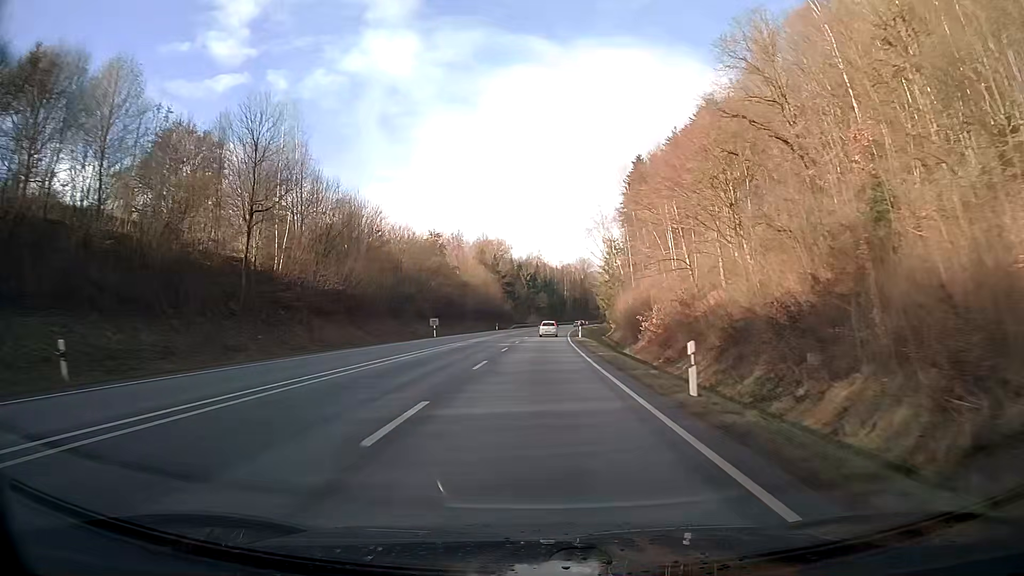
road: primary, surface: asphalt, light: Day
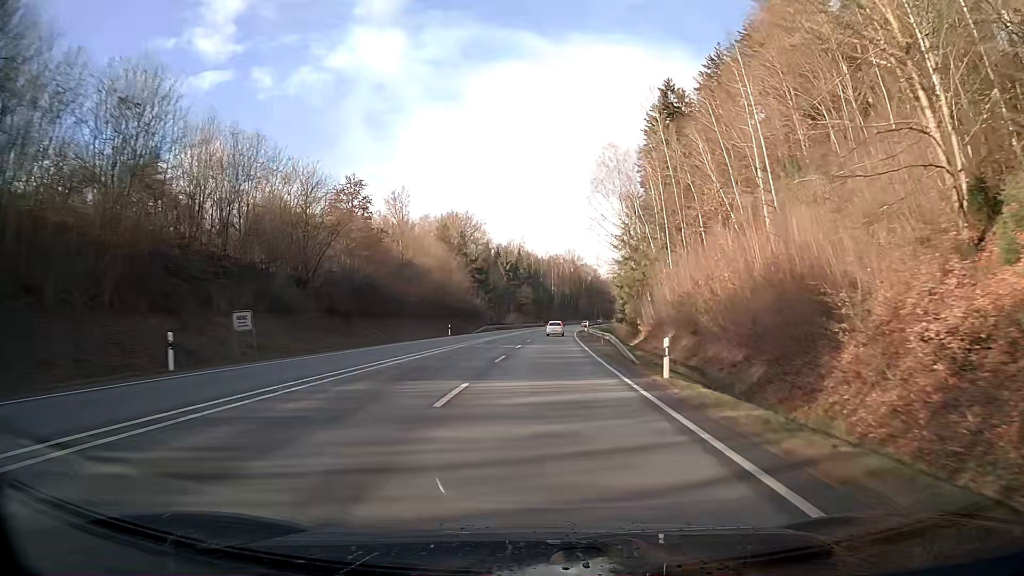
(+0.5, +45.3) m; +2°
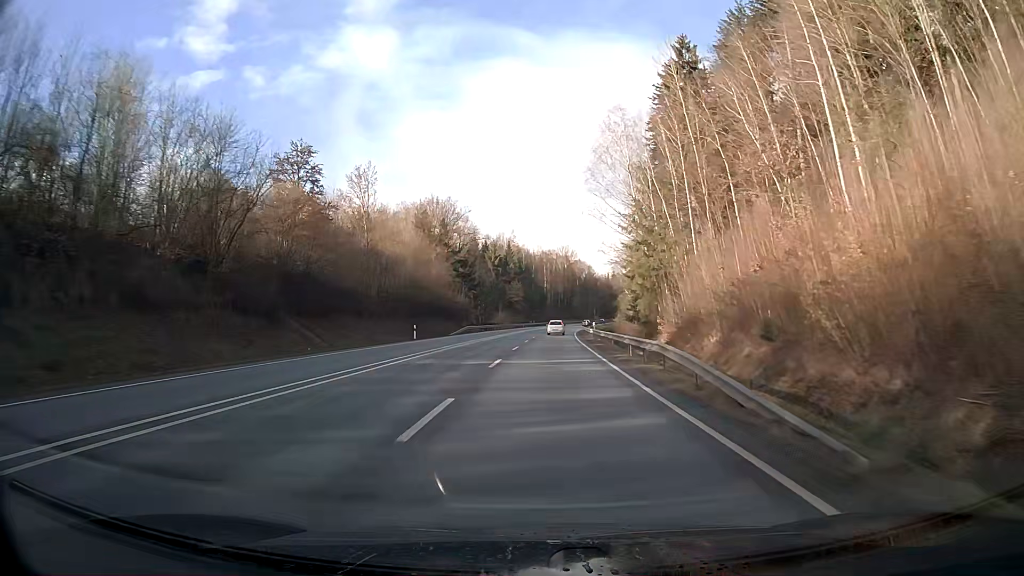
(+0.1, +15.3) m; +1°
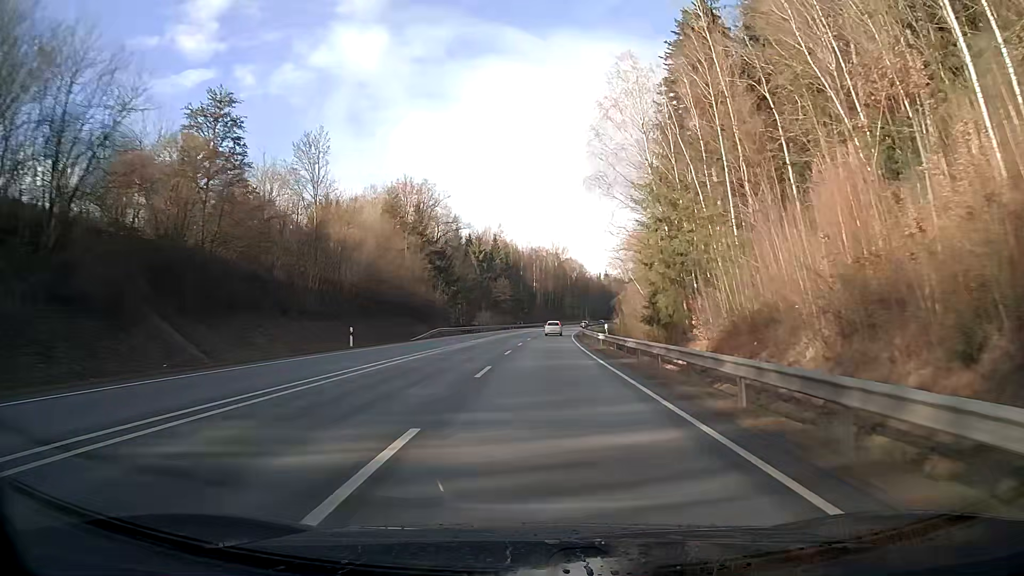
(+0.1, +15.4) m; +1°
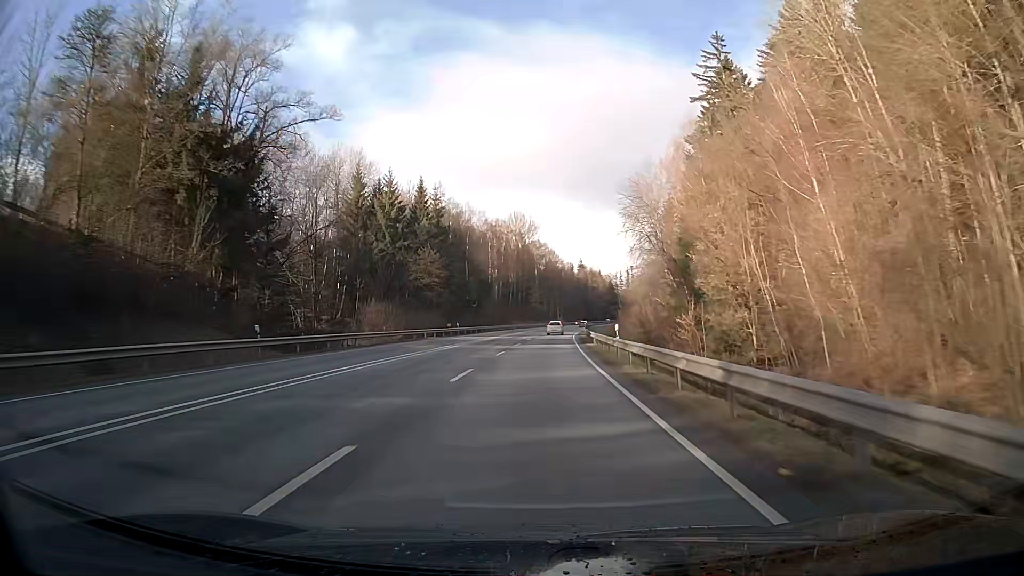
(+1.7, +62.1) m; +3°
(0, +10) (0, +20) (0, +30) (+1, +40) (+1, +50) (+2, +60) (+2, +70) (+3, +80) (+4, +90) (+5, +100) m
